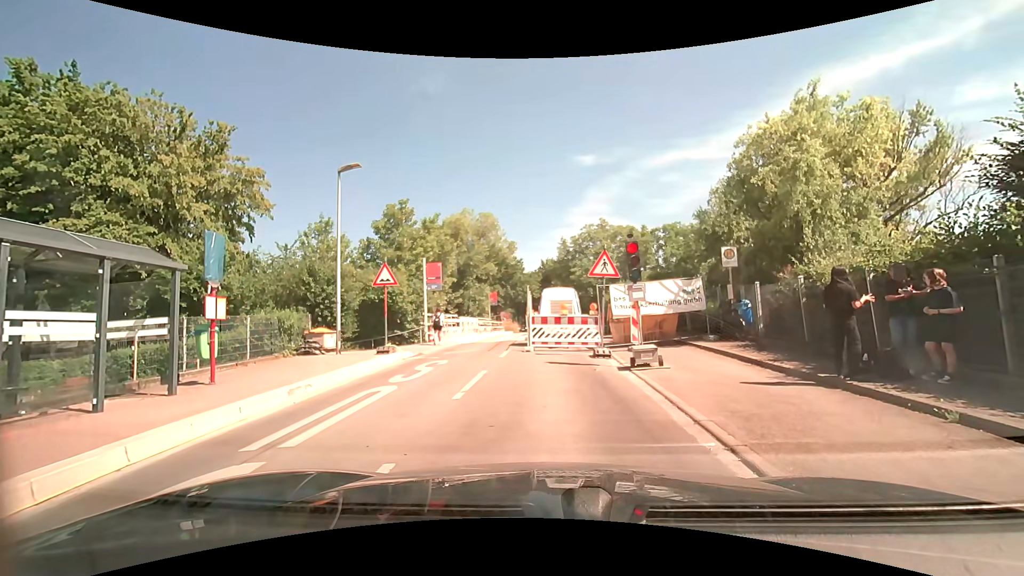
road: unclassified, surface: asphalt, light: Day
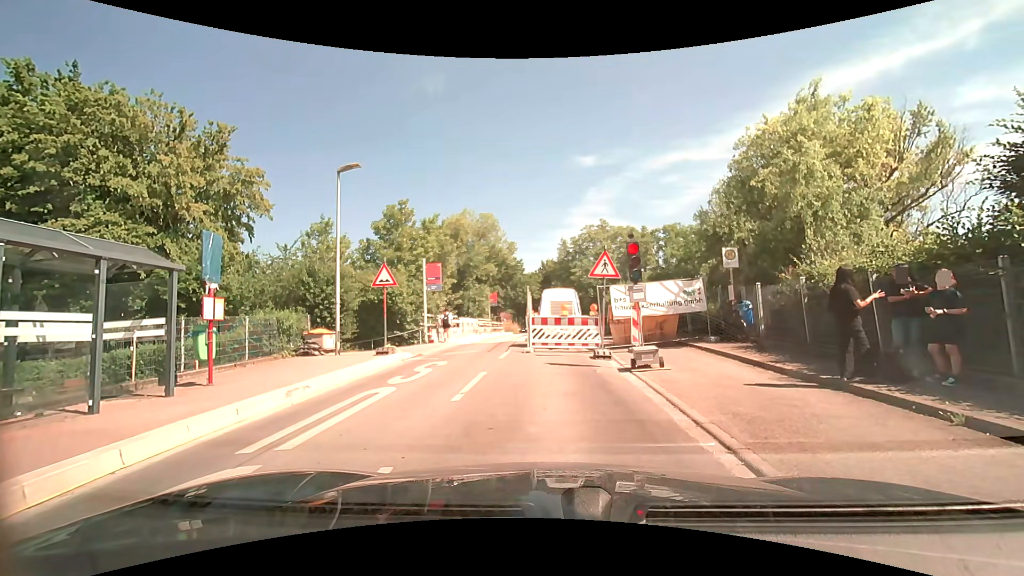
(0.0, +0.1) m; 0°
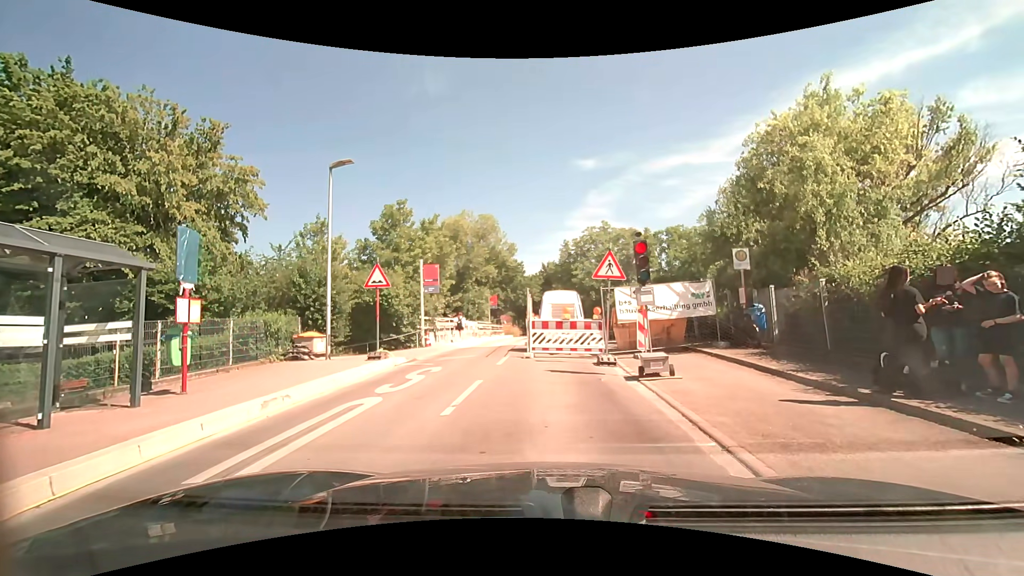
(0.0, +0.8) m; 0°
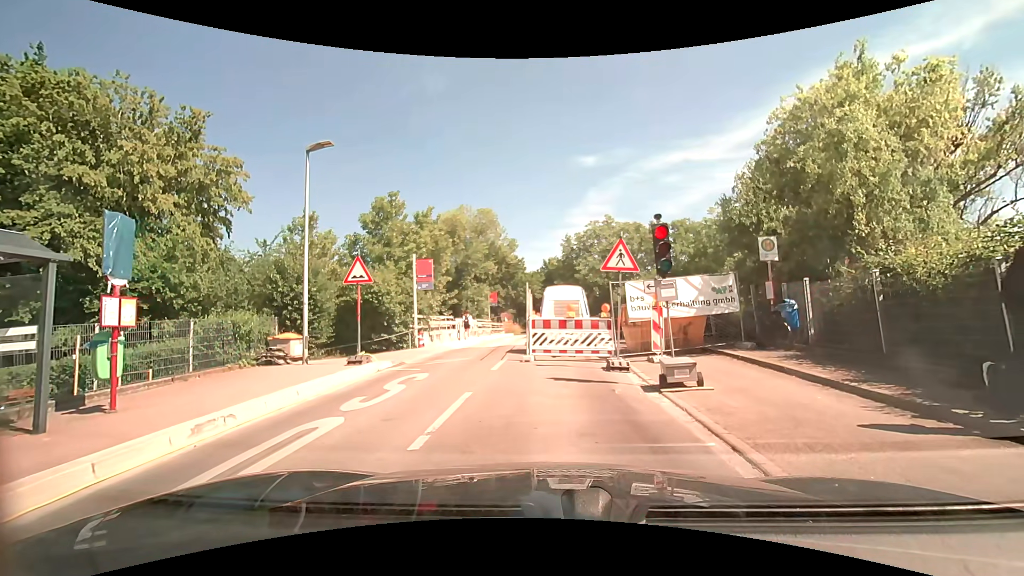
(0.0, +1.6) m; 0°
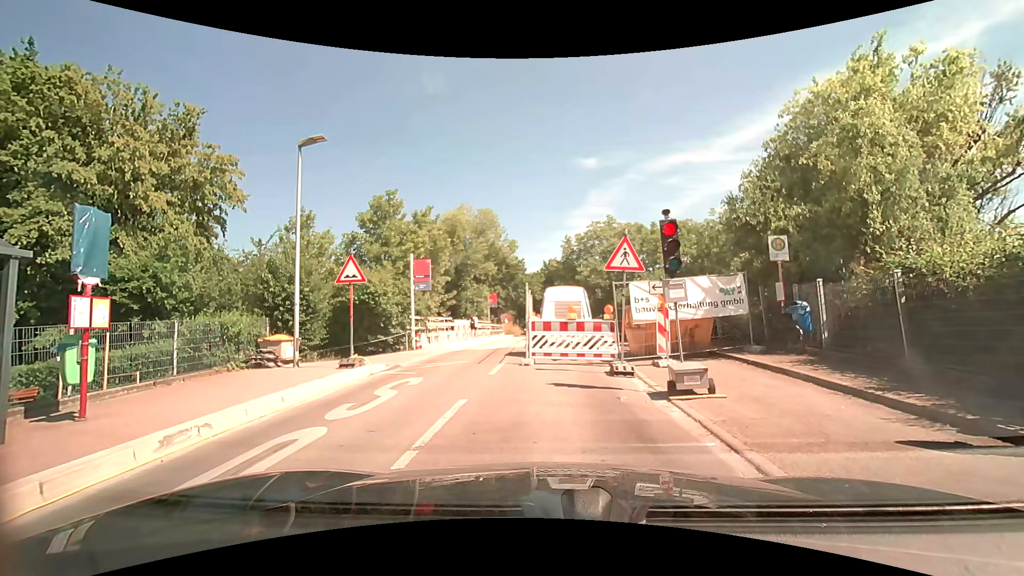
(0.0, +0.6) m; 0°
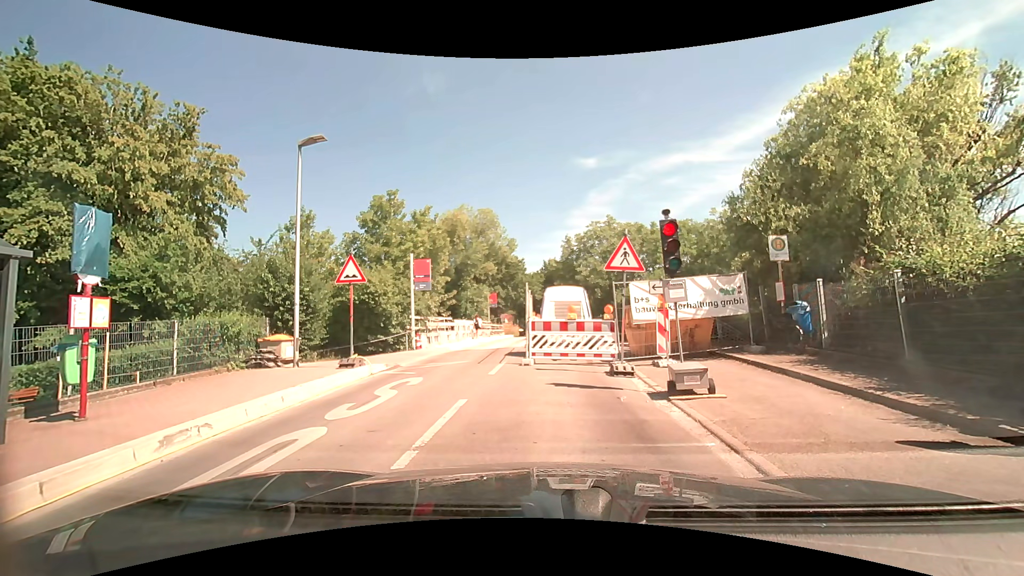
(0.0, 0.0) m; 0°
